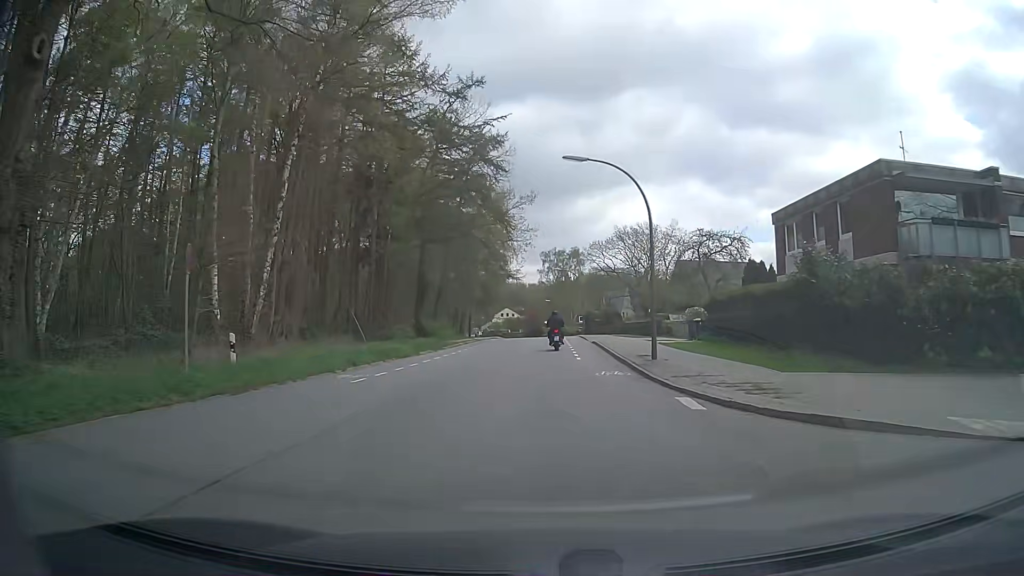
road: secondary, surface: asphalt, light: Day
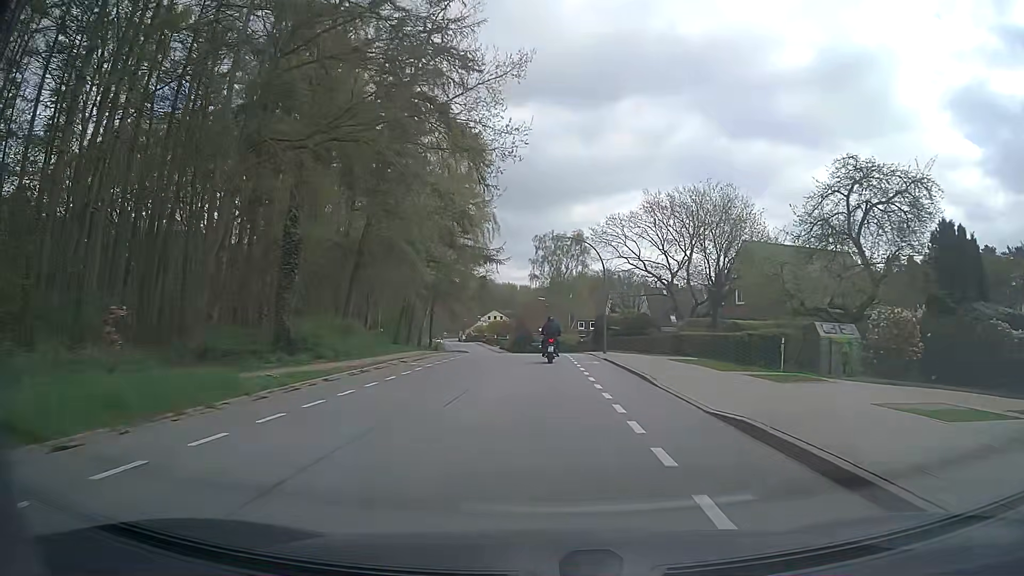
(0.0, +26.4) m; 0°
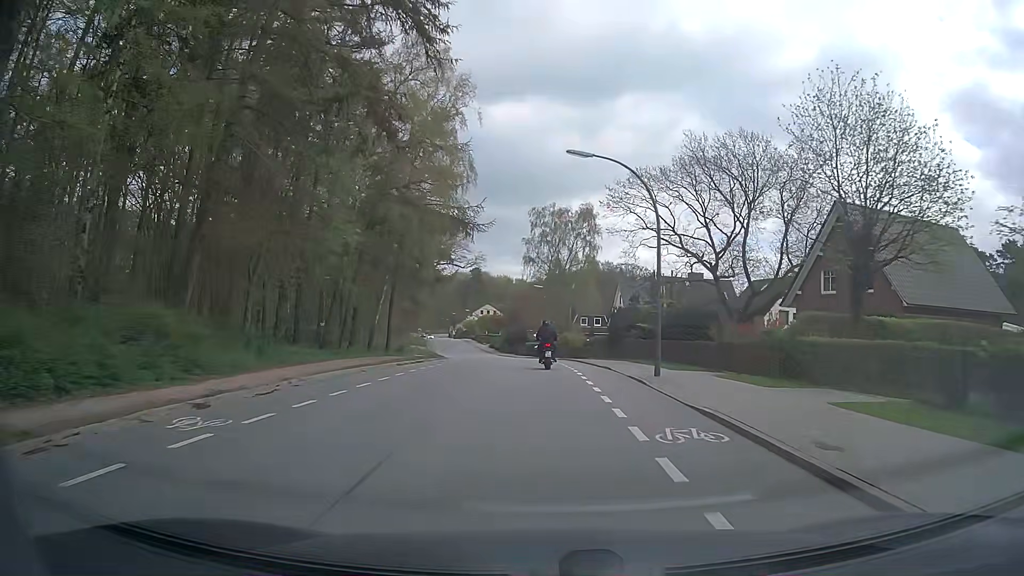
(+0.1, +16.4) m; 0°
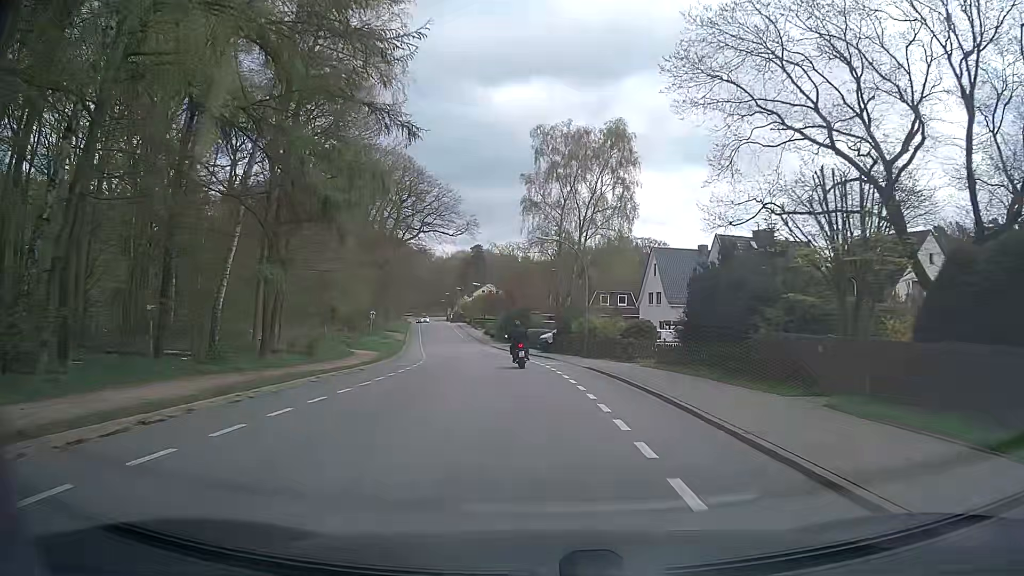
(0.0, +23.0) m; 0°
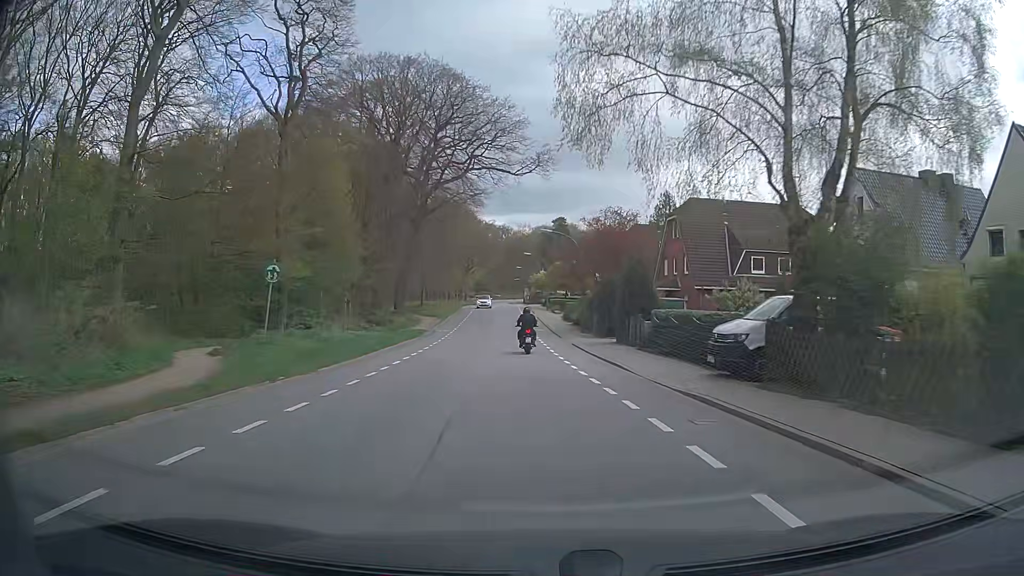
(-1.8, +31.0) m; -7°
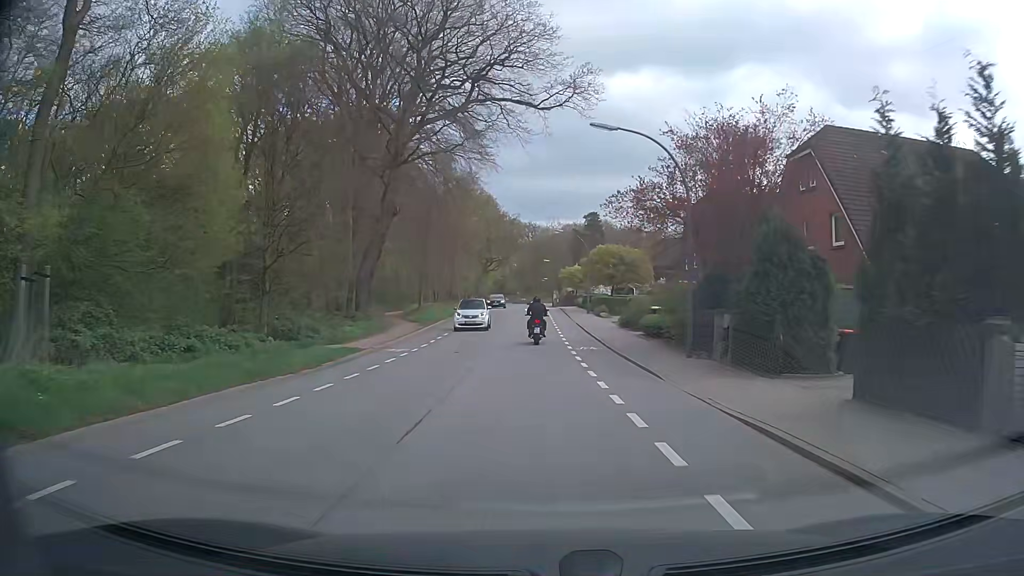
(-0.7, +22.2) m; -3°
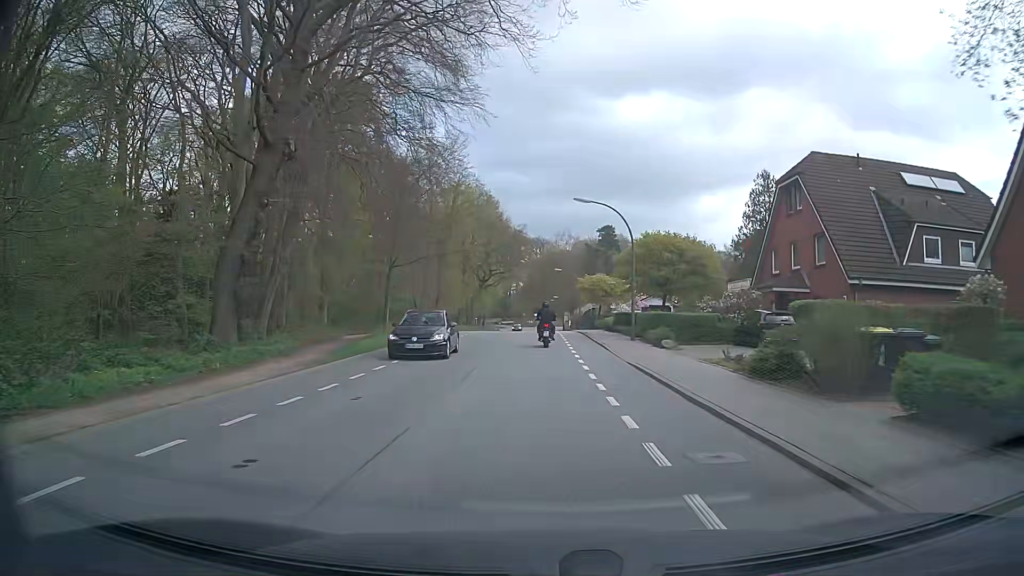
(-0.2, +20.0) m; 0°
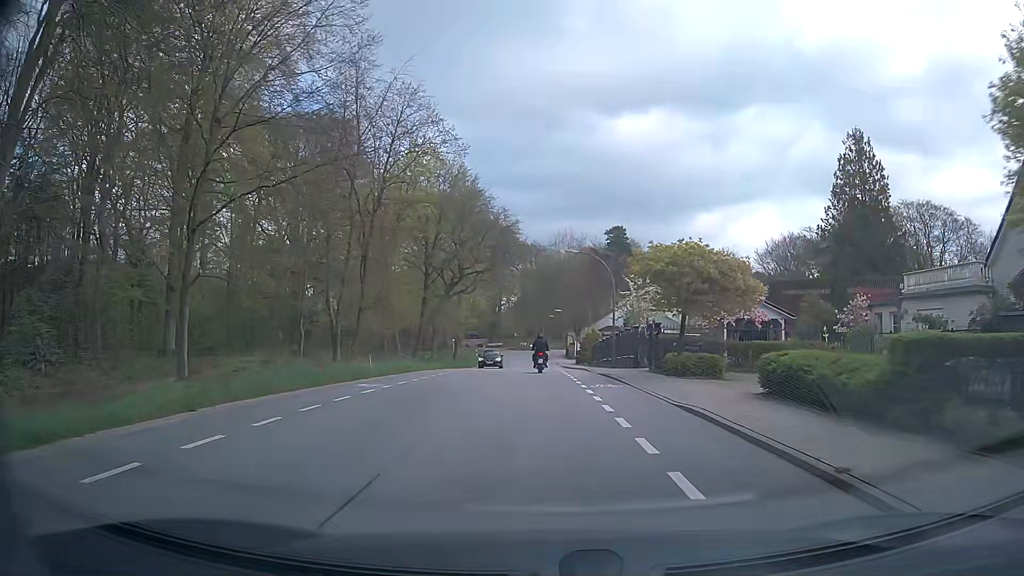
(-0.6, +31.8) m; 0°
(0, +10) (0, +20) (0, +30) (0, +40) (-1, +50) (-1, +60) (-1, +70) (-2, +80) (-3, +90) (-3, +100) m
